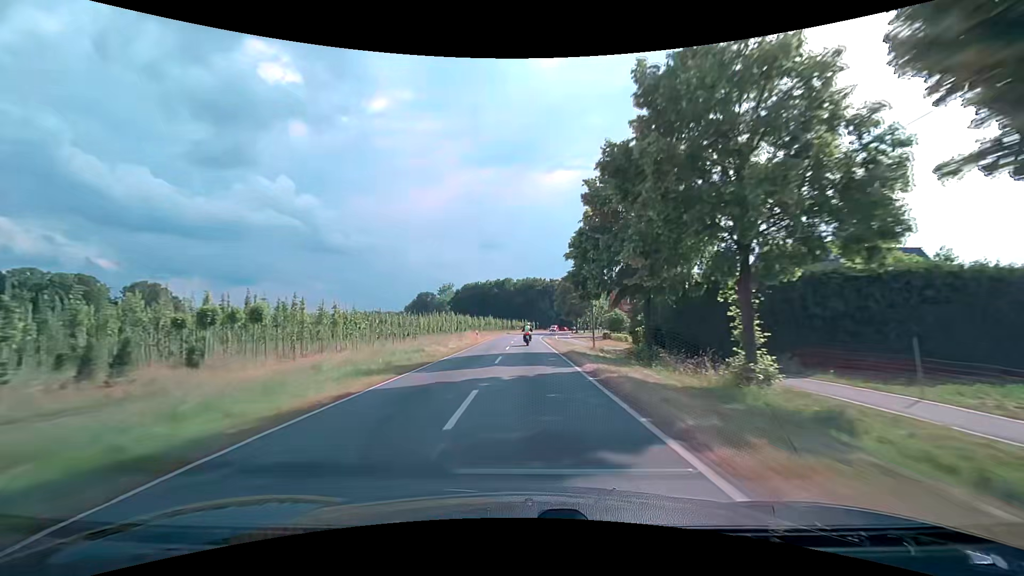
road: secondary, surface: asphalt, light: Day
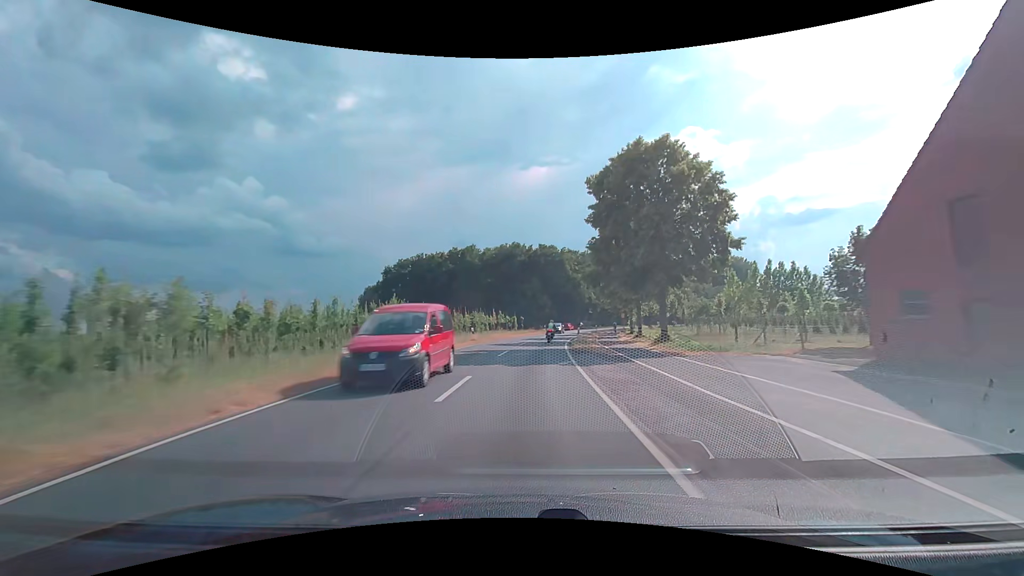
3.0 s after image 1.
(+0.9, +69.6) m; +2°
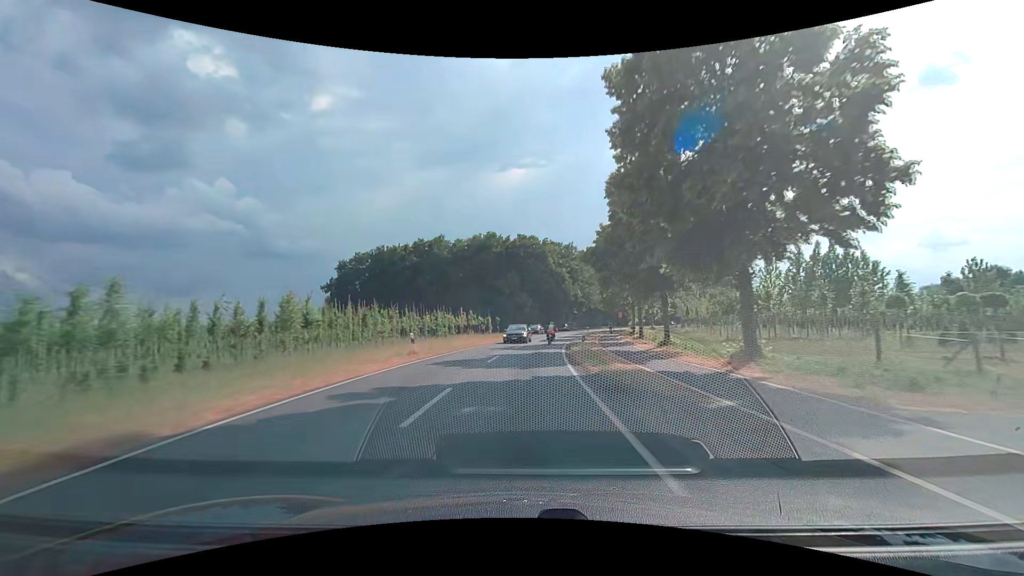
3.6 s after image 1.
(+0.2, +13.7) m; +2°
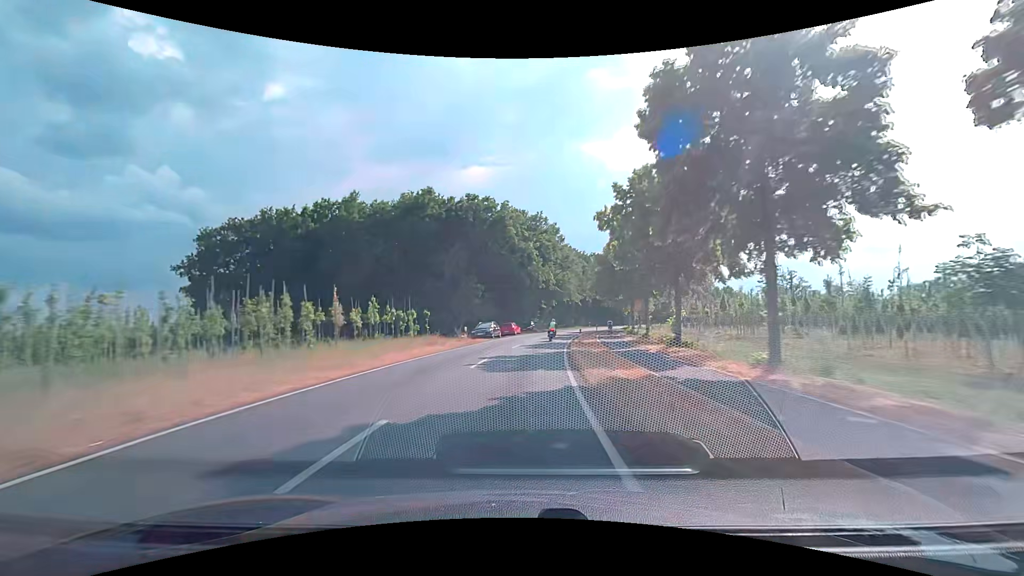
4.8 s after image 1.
(+1.3, +27.2) m; +5°
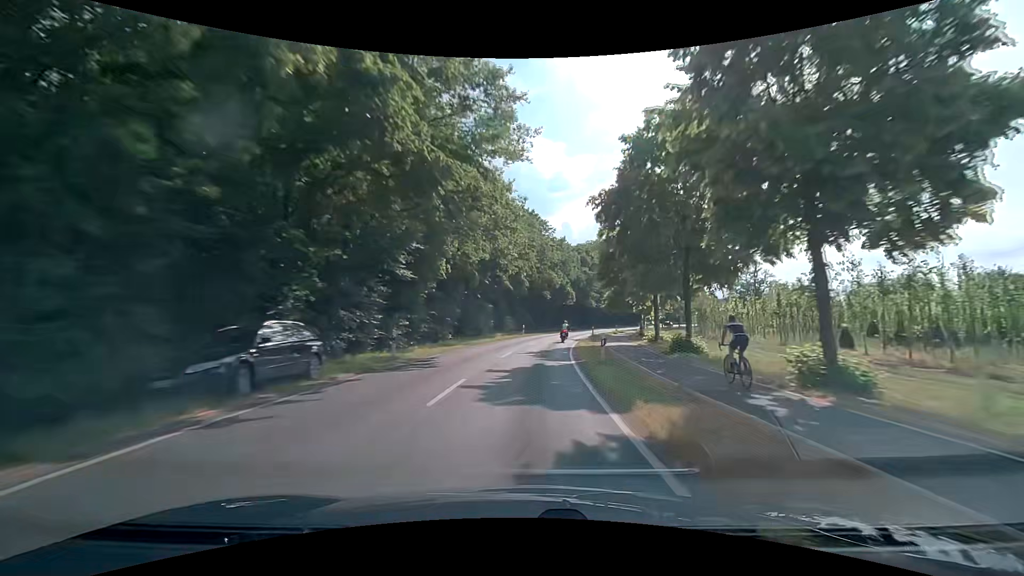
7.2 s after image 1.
(+4.5, +53.8) m; +10°
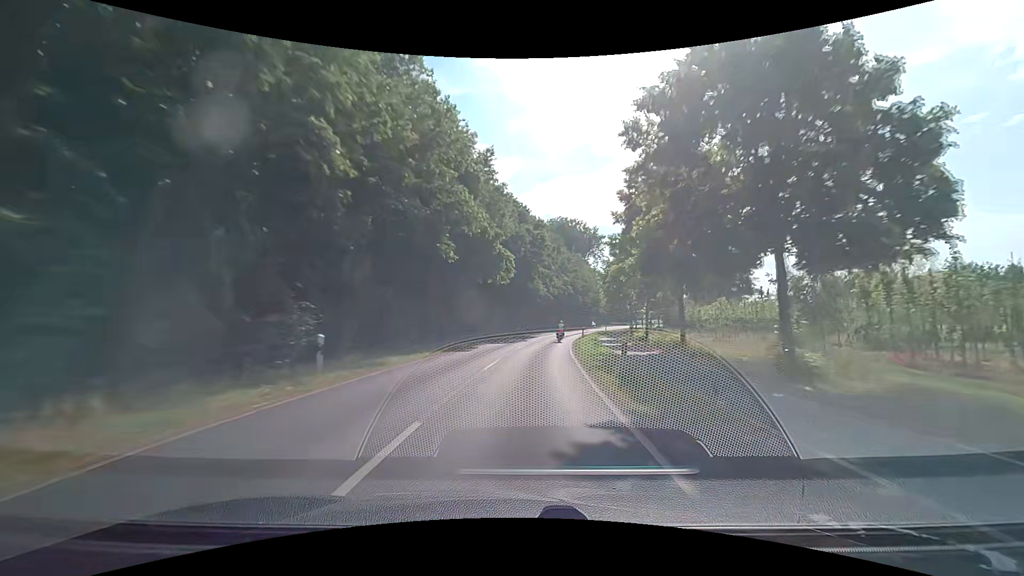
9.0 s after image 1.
(+2.7, +40.7) m; +8°
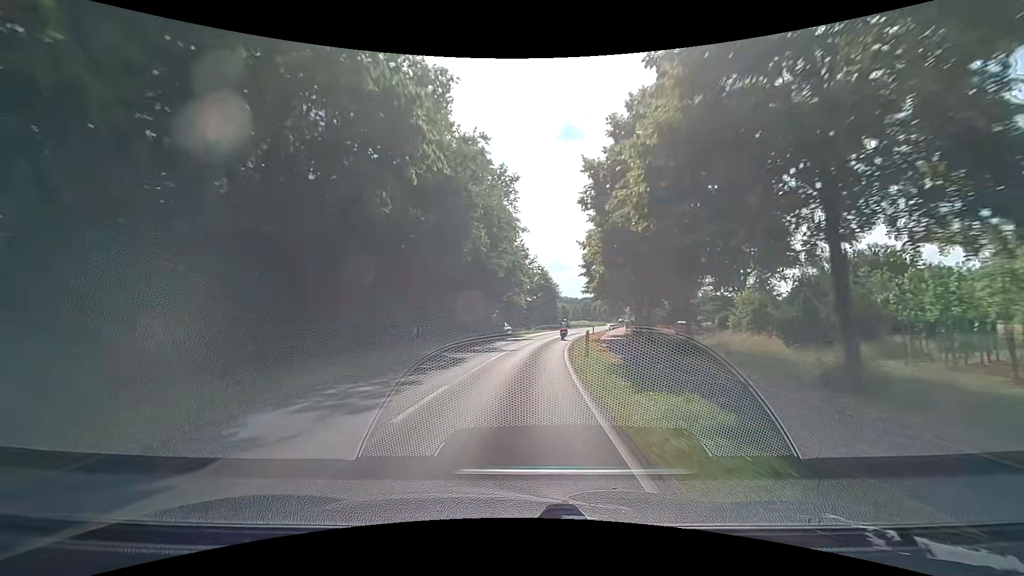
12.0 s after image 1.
(+7.4, +66.4) m; +12°
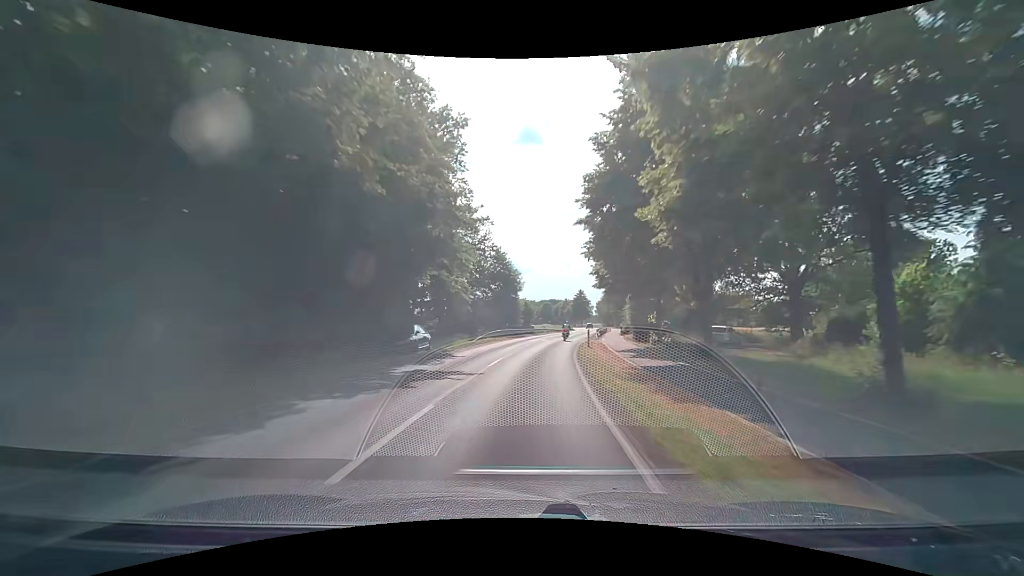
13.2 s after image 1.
(+1.0, +26.2) m; +4°
(0, +10) (+1, +20) (+2, +30) (+3, +40) (+5, +50) (+7, +60) (+9, +69) (+11, +79) (+13, +89) (+15, +99) m
